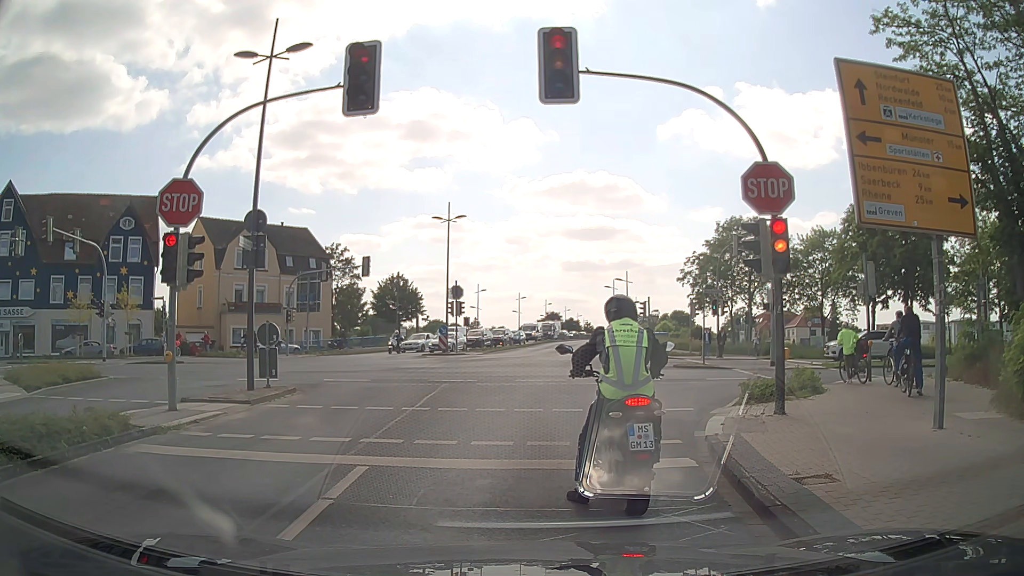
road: residential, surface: asphalt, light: Day
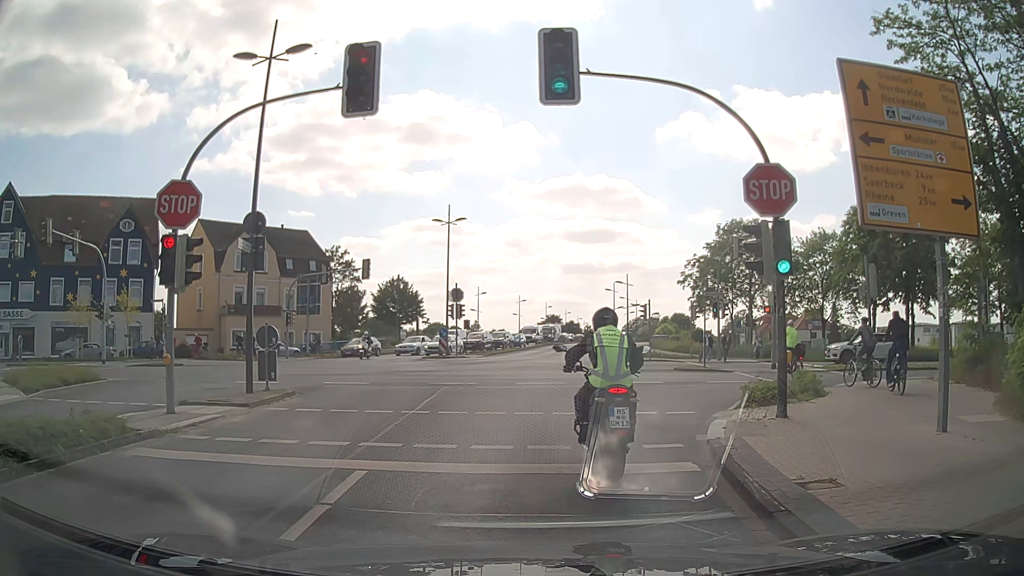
(0.0, +0.1) m; 0°
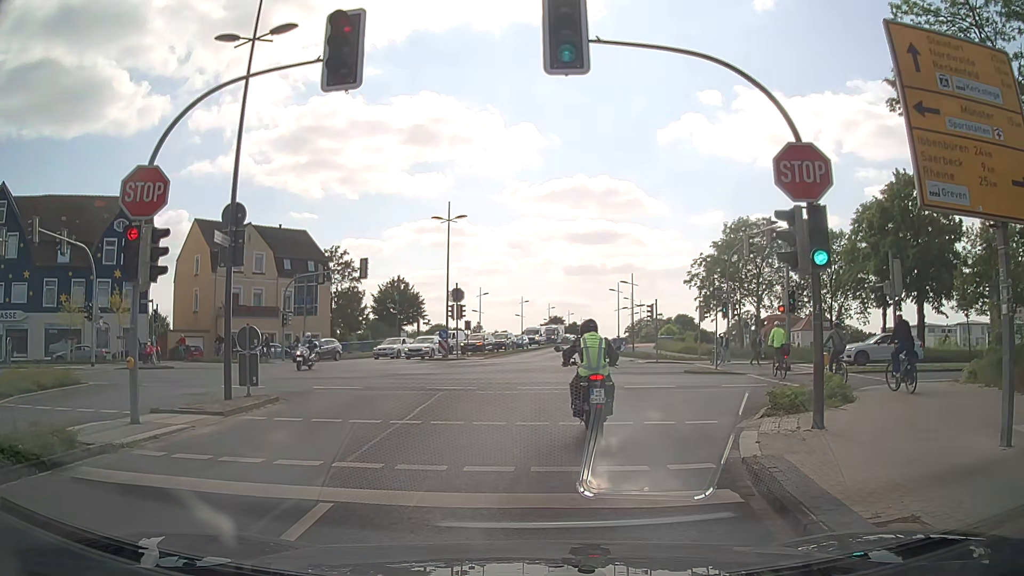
(0.0, +1.5) m; -1°
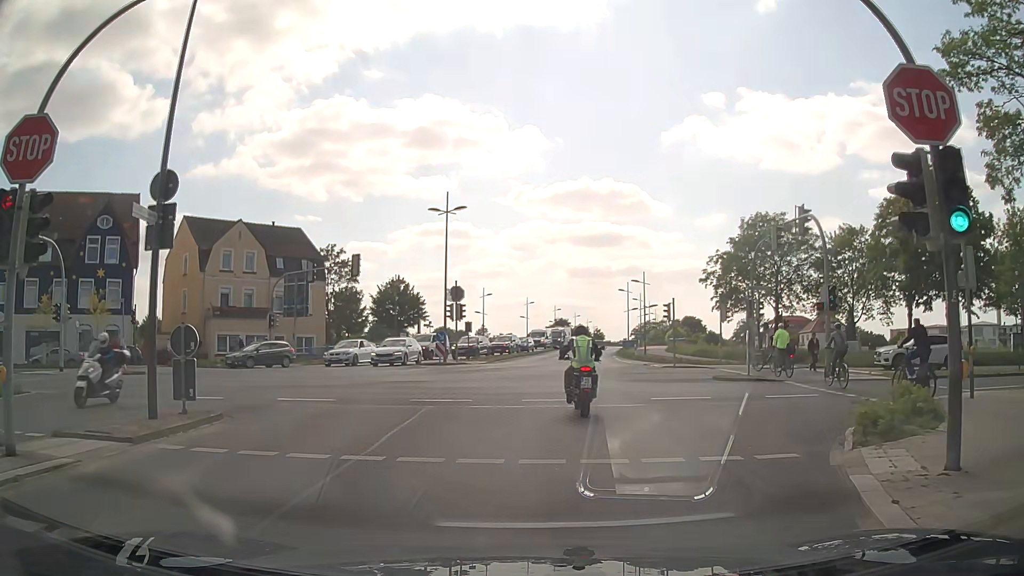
(0.0, +3.6) m; -1°
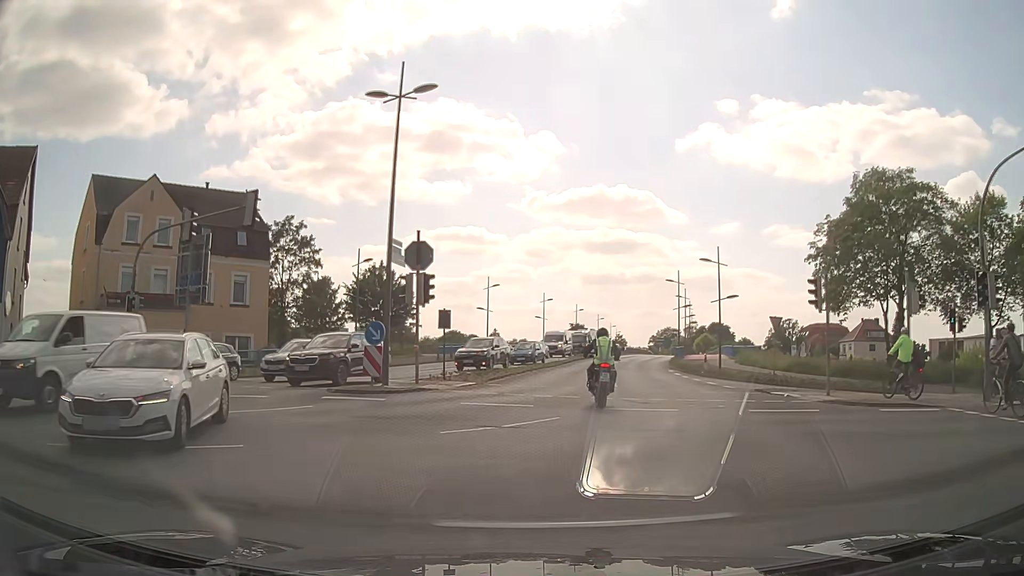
(-0.2, +18.5) m; -1°
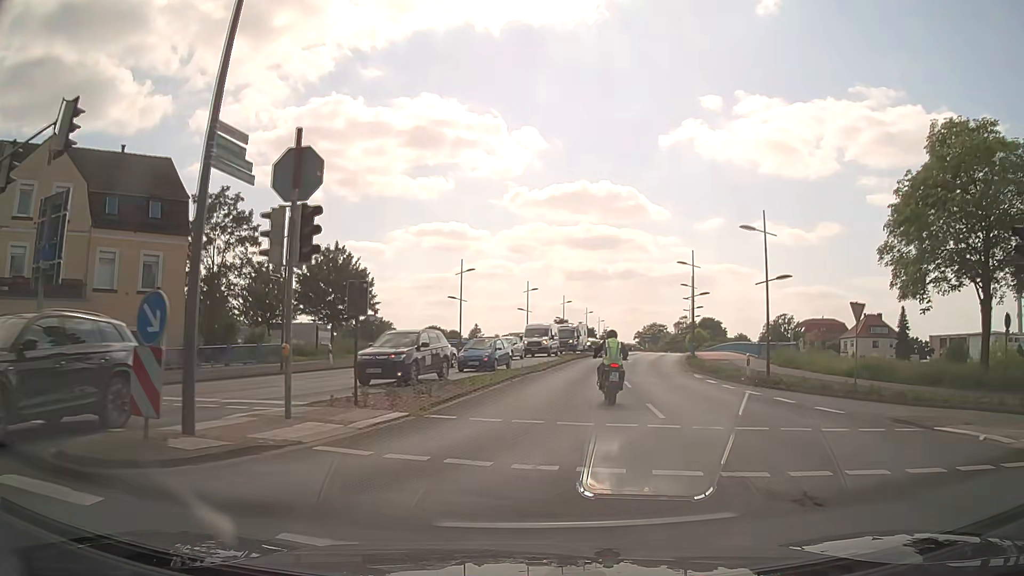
(0.0, +10.2) m; +1°
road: secondary
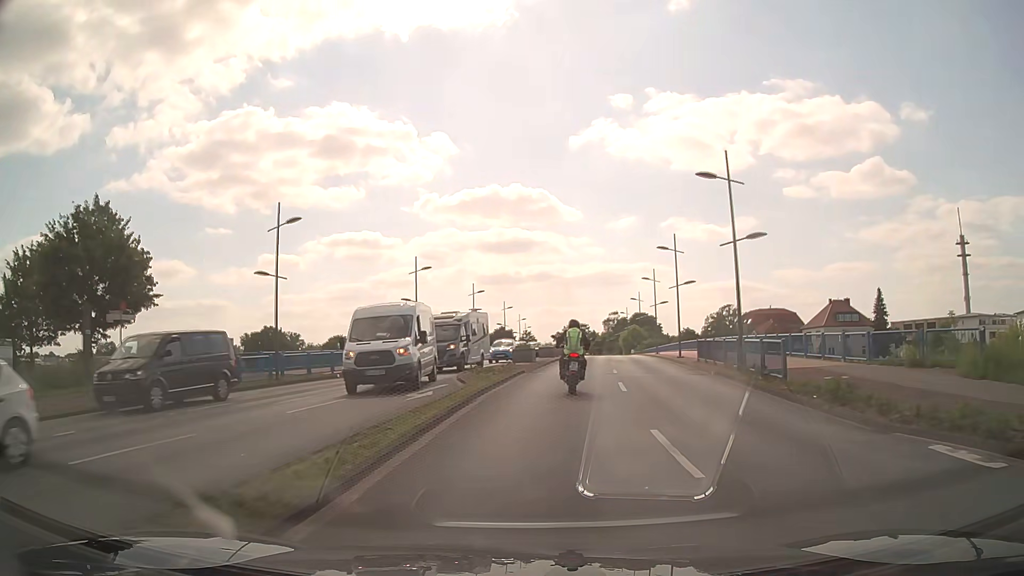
(+1.5, +24.1) m; +7°
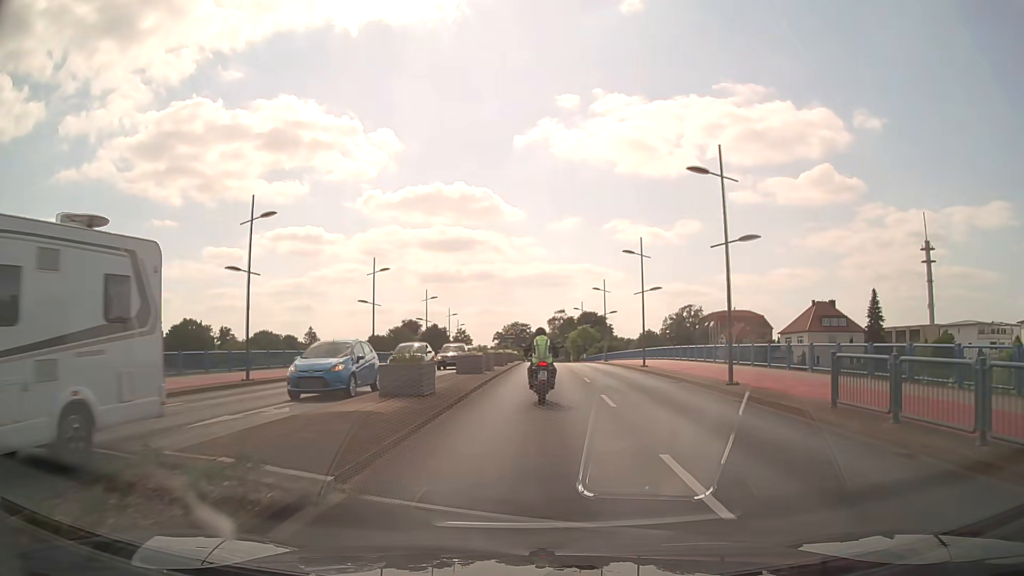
(+0.9, +19.6) m; +5°
